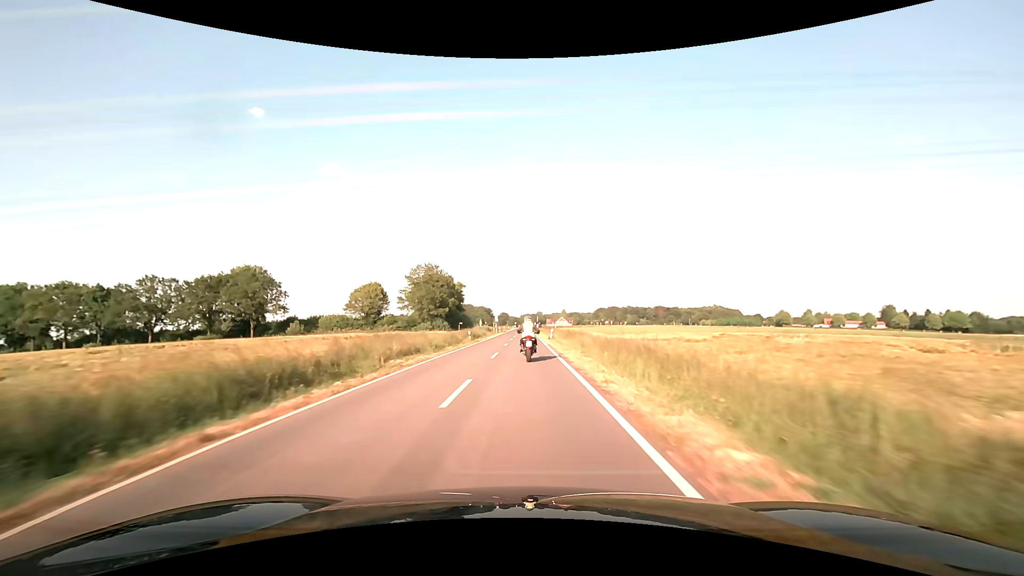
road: secondary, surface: asphalt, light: Day
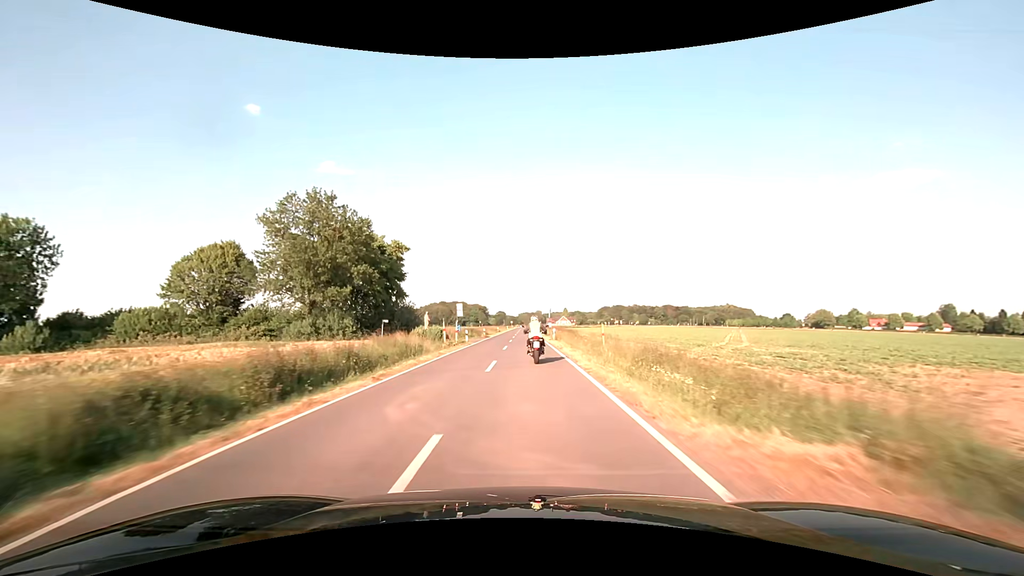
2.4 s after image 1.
(-0.1, +53.5) m; 0°
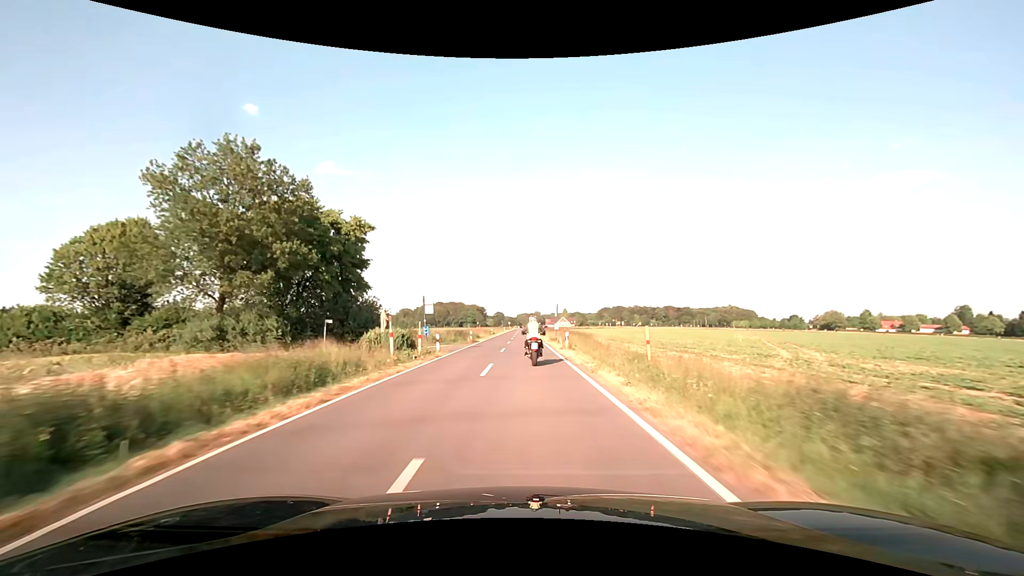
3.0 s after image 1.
(0.0, +13.0) m; 0°
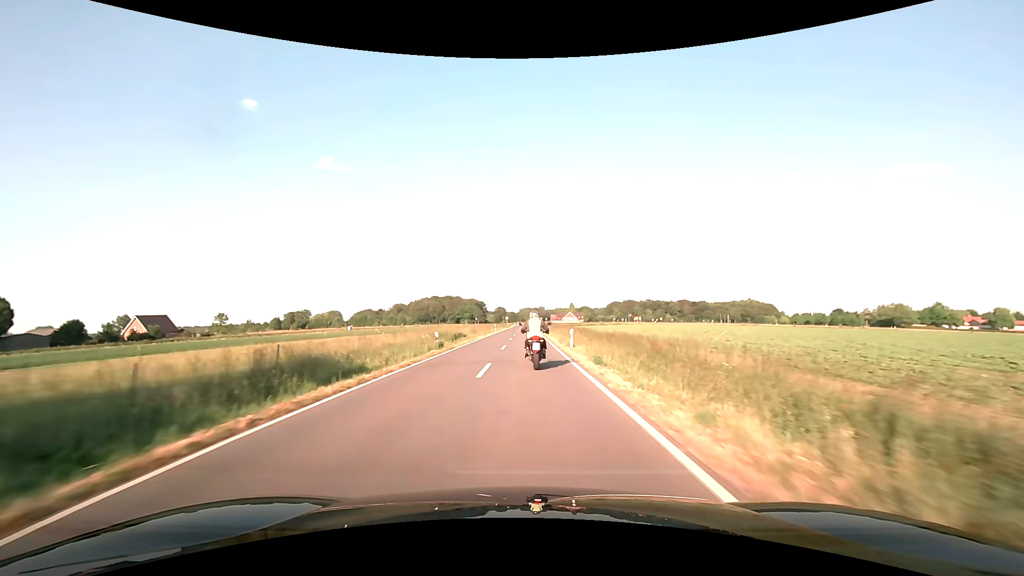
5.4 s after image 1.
(0.0, +48.7) m; 0°
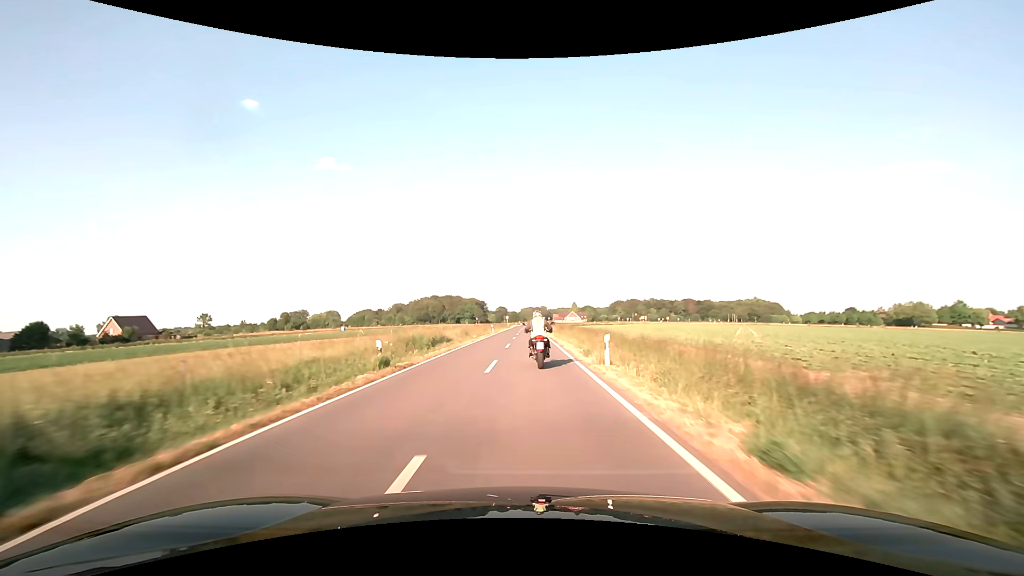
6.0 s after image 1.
(0.0, +10.7) m; 0°
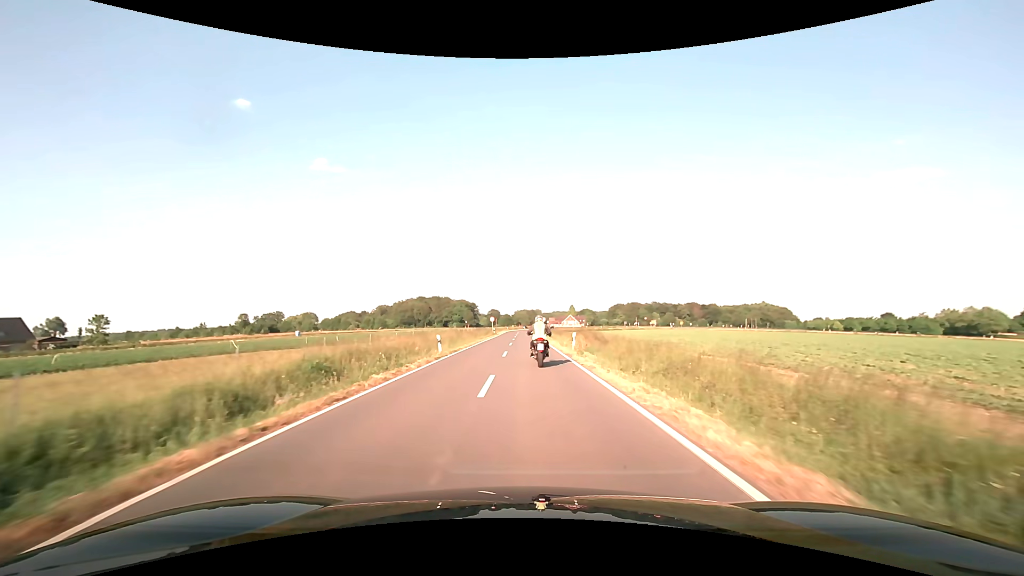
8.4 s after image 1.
(-0.1, +39.5) m; +1°
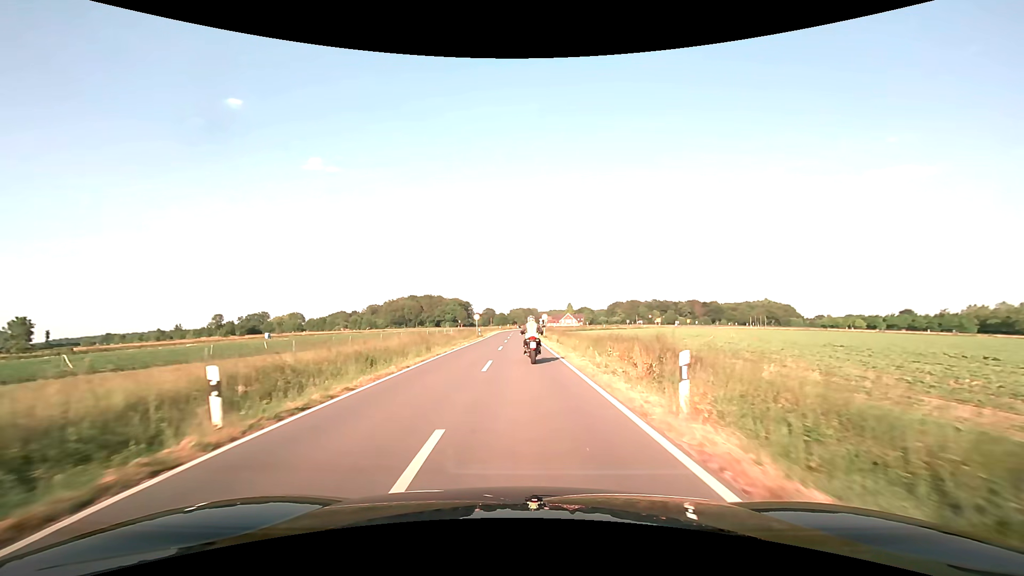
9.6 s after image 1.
(+0.2, +18.8) m; +1°
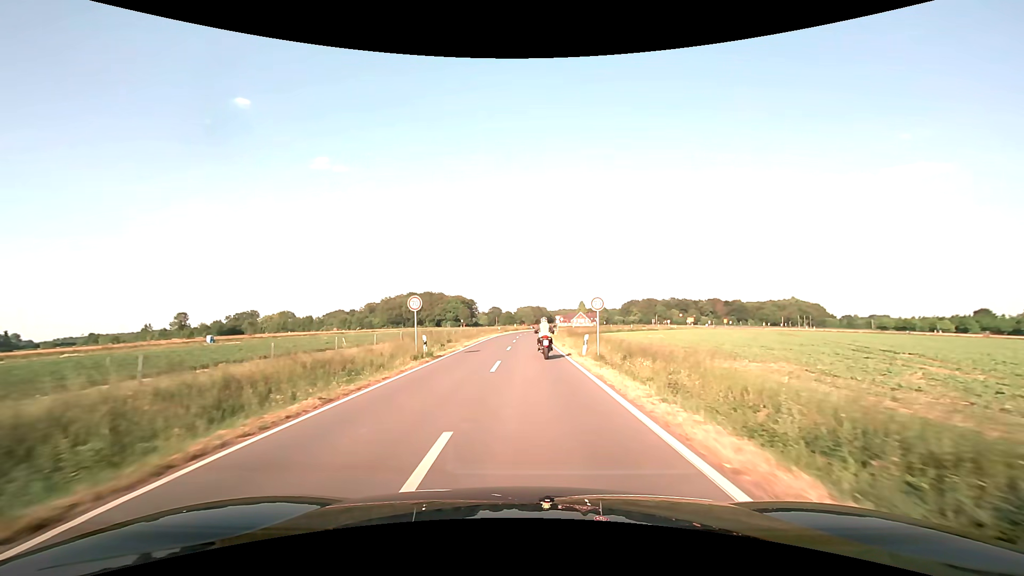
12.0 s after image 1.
(-0.4, +36.0) m; -1°
(0, +10) (0, +20) (0, +30) (0, +40) (0, +50) (0, +60) (+1, +70) (+1, +80) (+3, +90) (+4, +100) m
